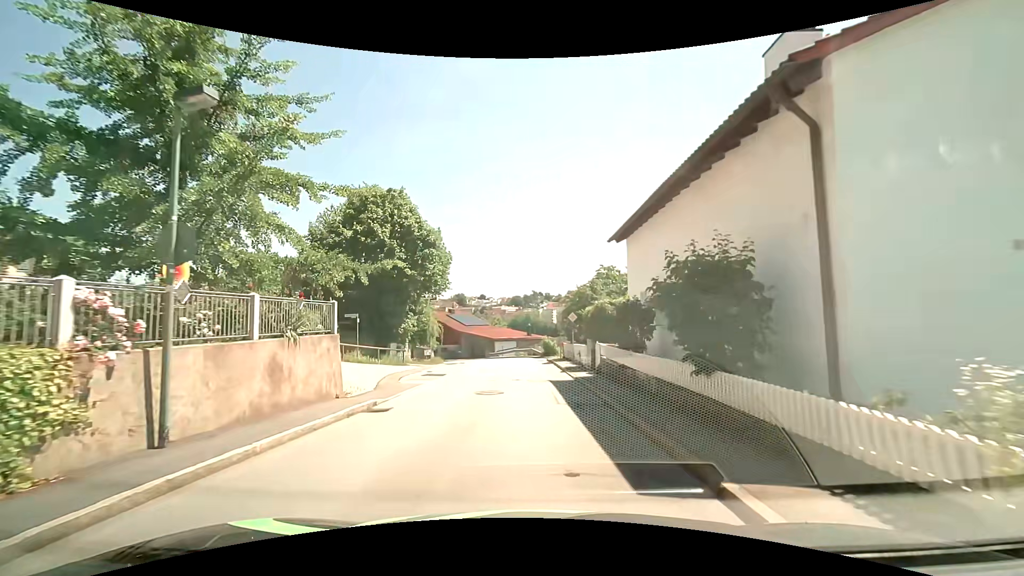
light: Day
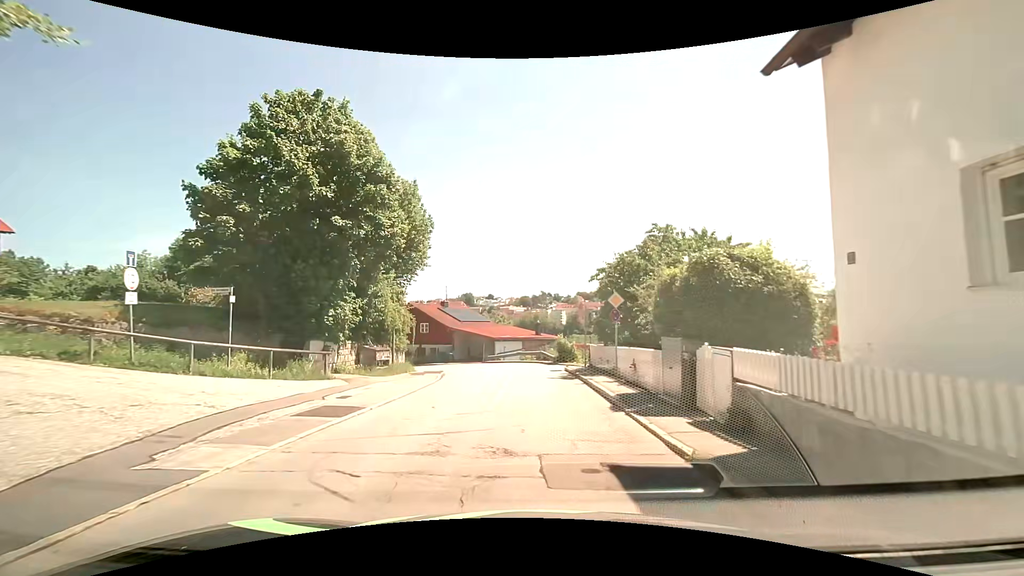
(0.0, +12.3) m; -1°
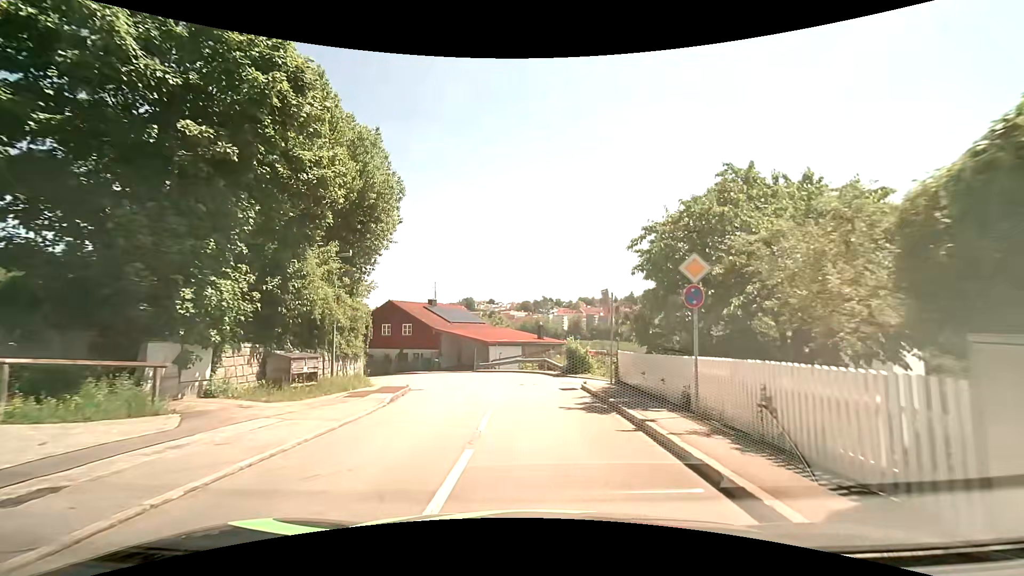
(+0.1, +8.0) m; -1°
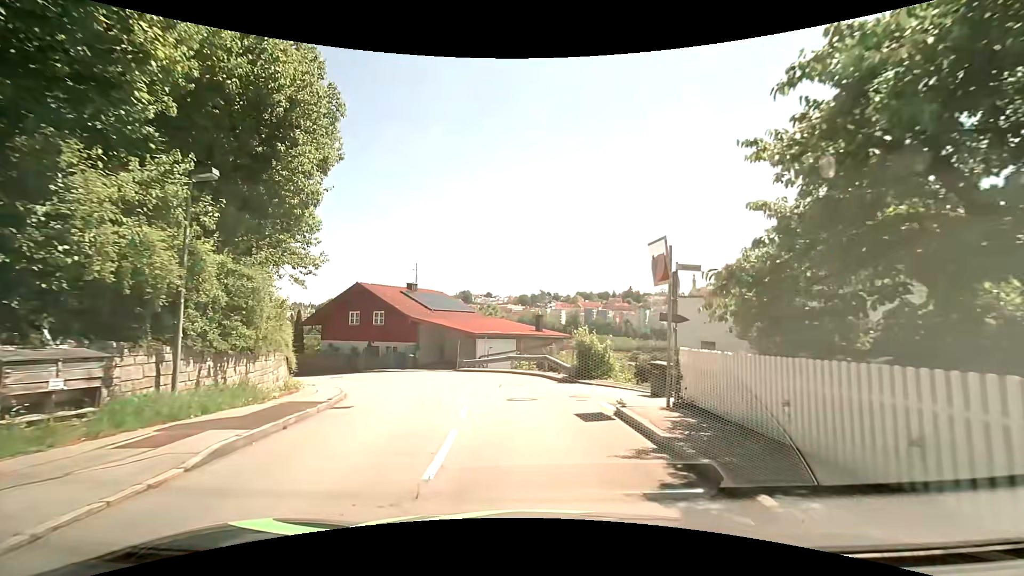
(+0.2, +7.7) m; +2°
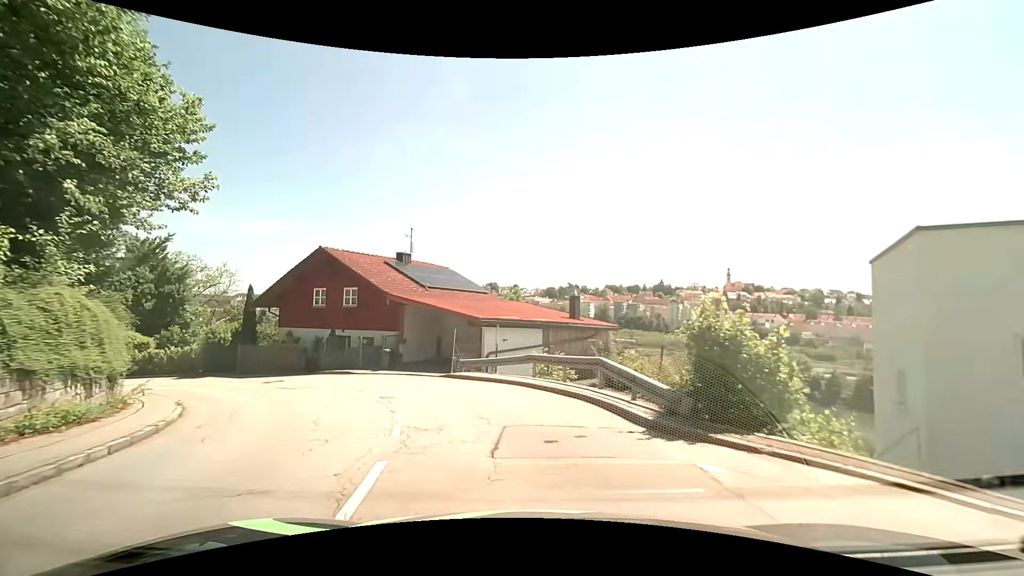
(-0.1, +11.3) m; -2°
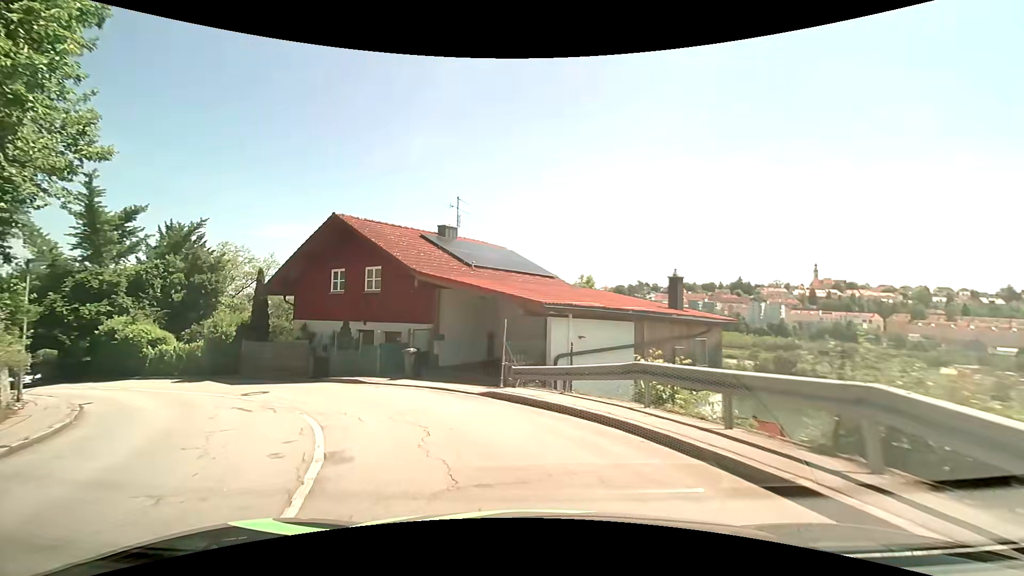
(-0.4, +7.5) m; -8°
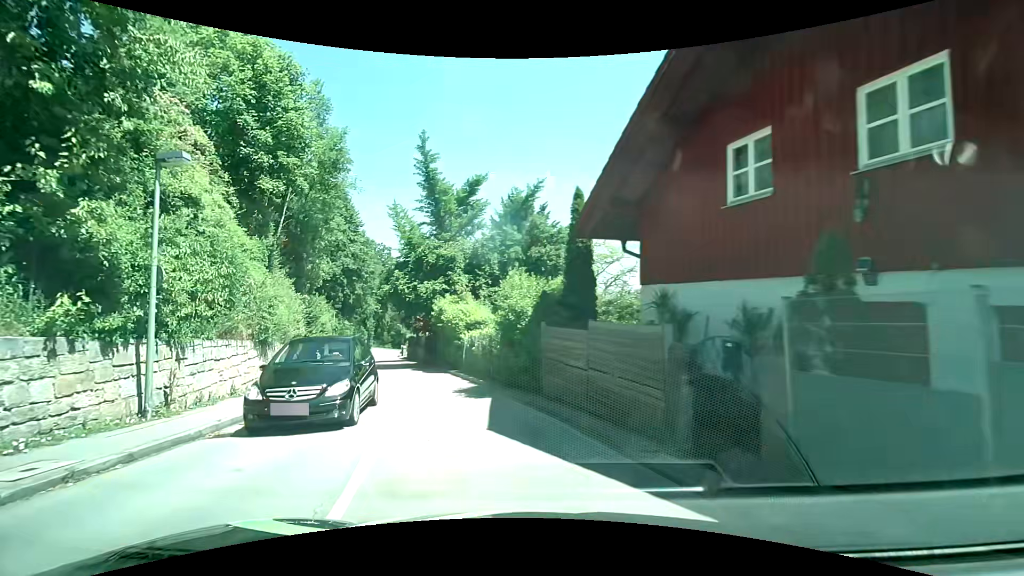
(-4.7, +14.1) m; -41°
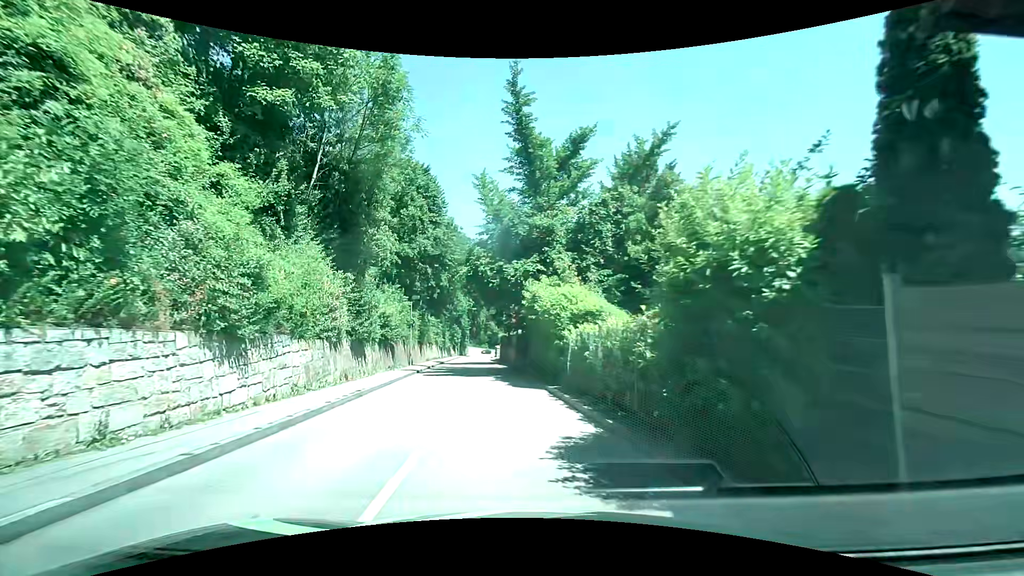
(-0.9, +7.8) m; -9°
(-1, +10) (-2, +20) (-4, +30) (-5, +40) (-6, +50) (-7, +60) (-9, +69) (-10, +79) (-11, +89) (-12, +99) m
